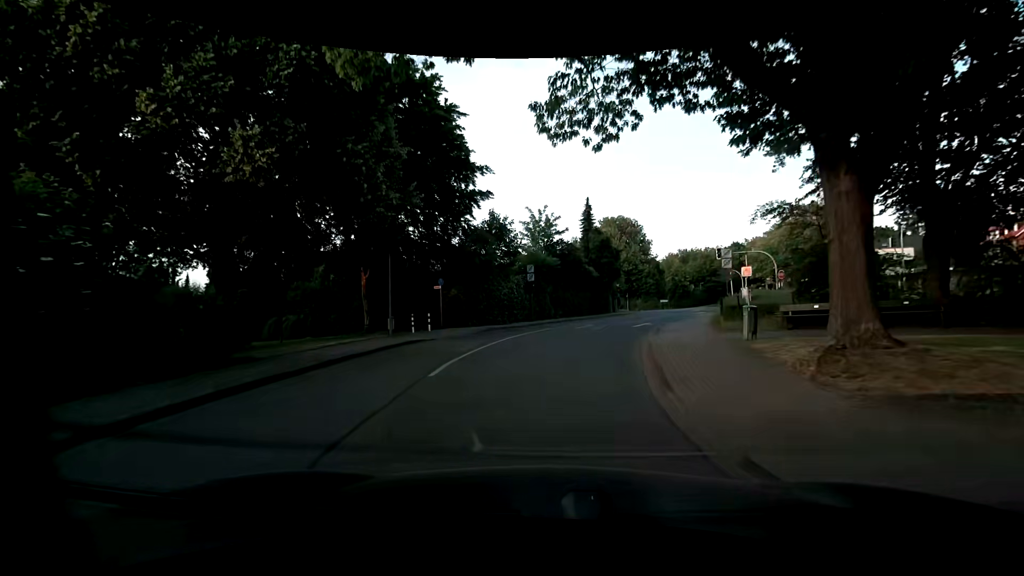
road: residential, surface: asphalt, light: Day
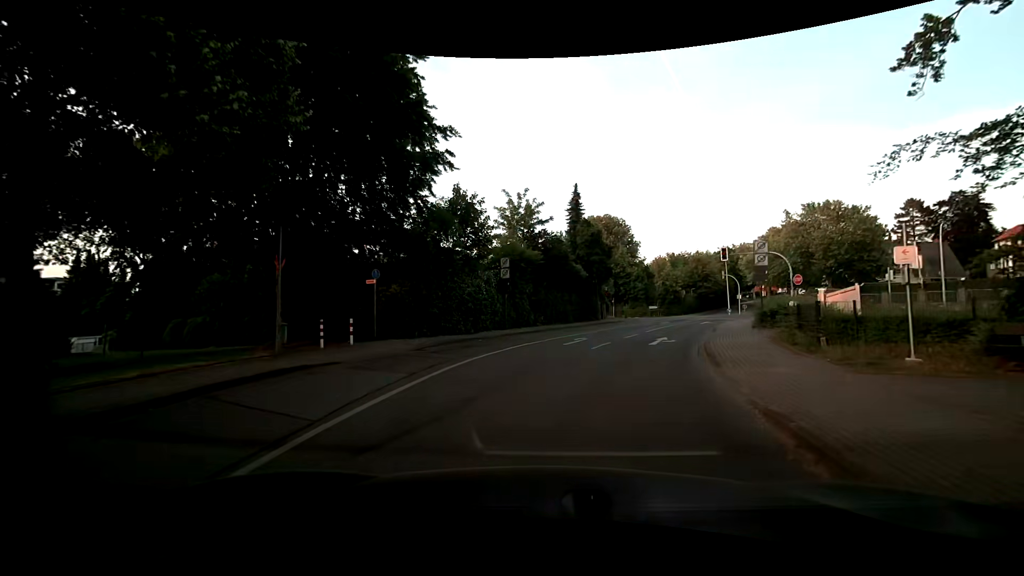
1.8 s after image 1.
(+0.1, +8.5) m; +1°
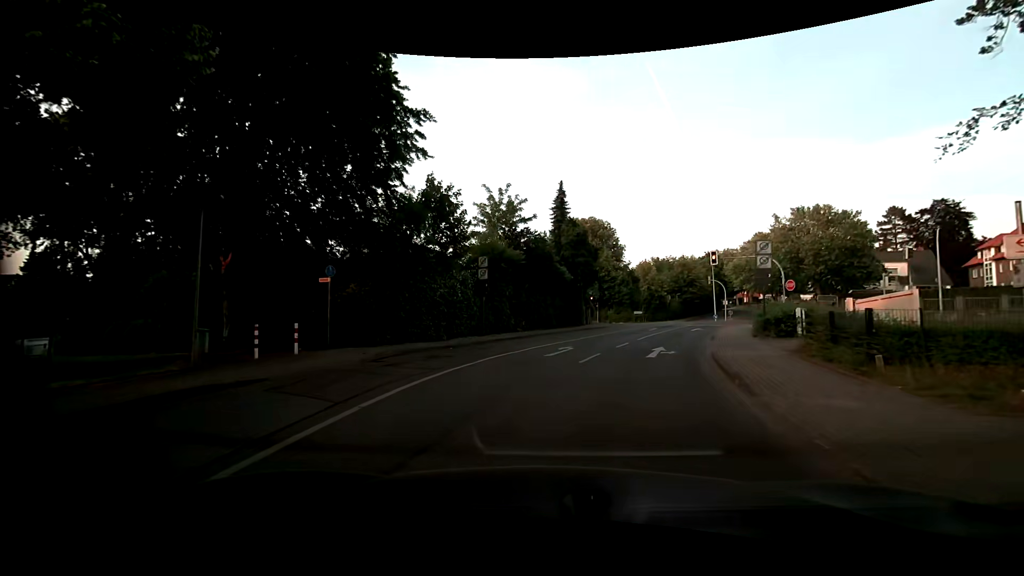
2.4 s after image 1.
(+0.1, +2.7) m; +3°
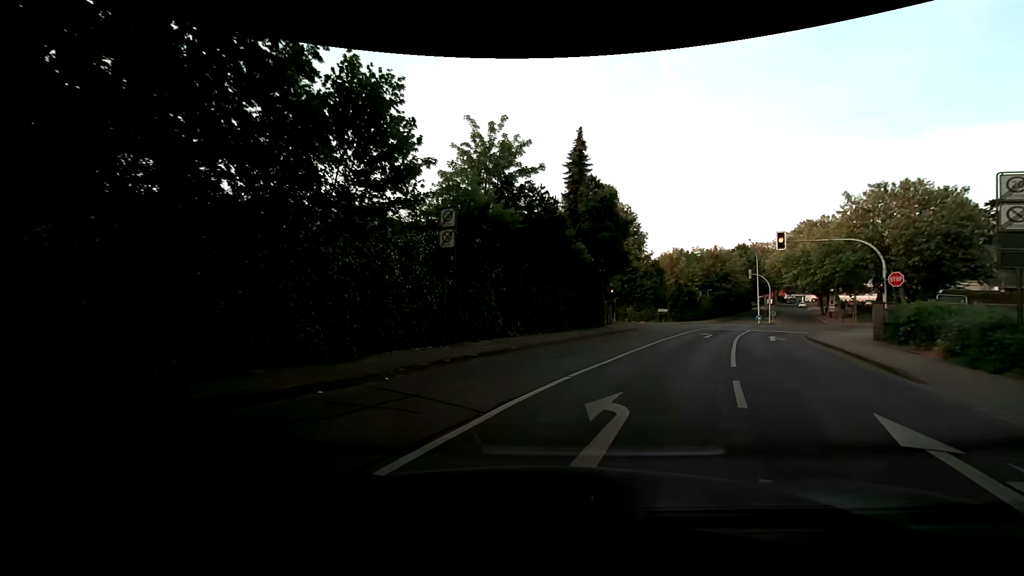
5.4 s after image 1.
(+0.1, +11.7) m; -1°
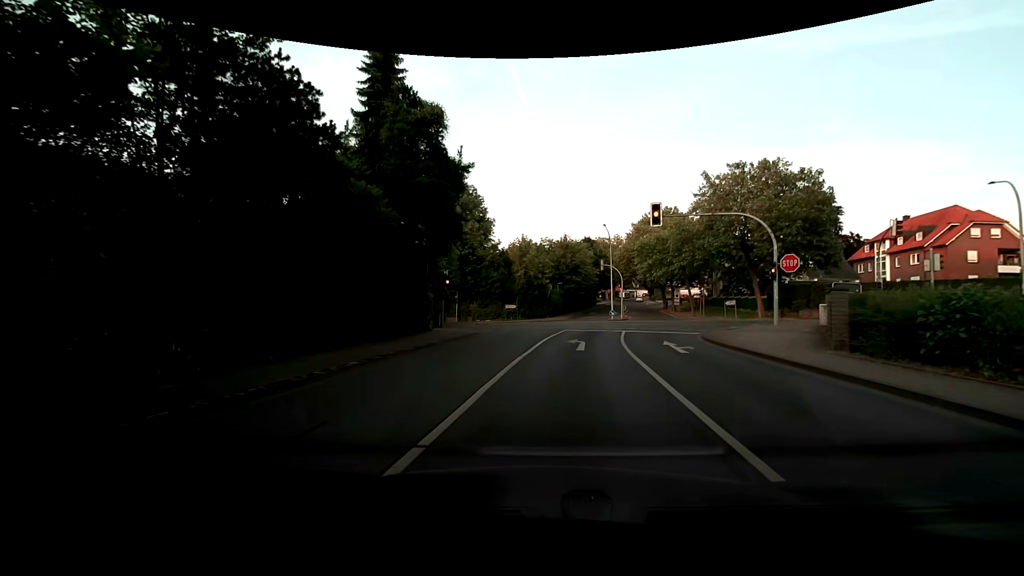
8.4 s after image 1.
(+2.1, +11.9) m; +17°
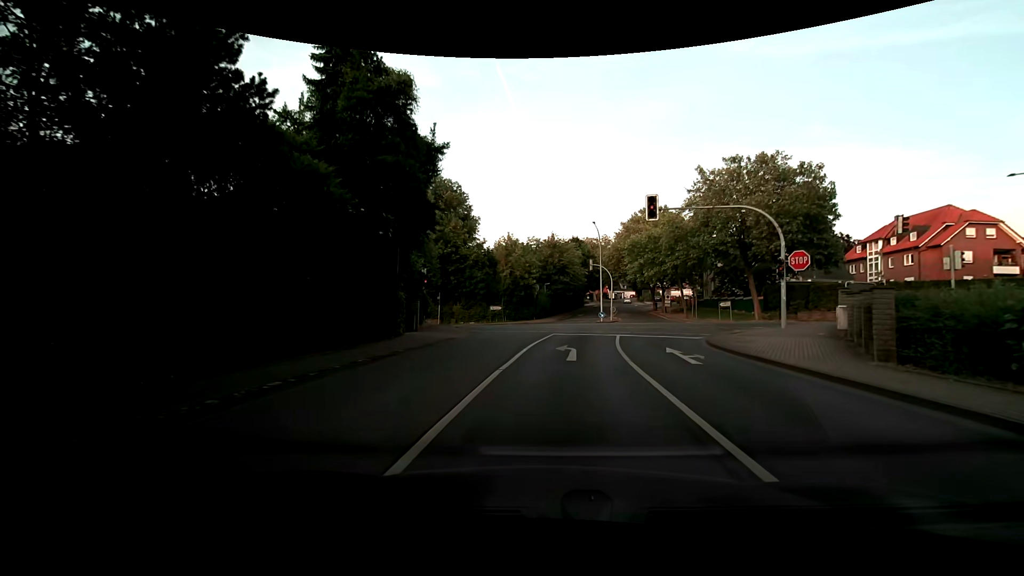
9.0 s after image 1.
(0.0, +2.6) m; +1°
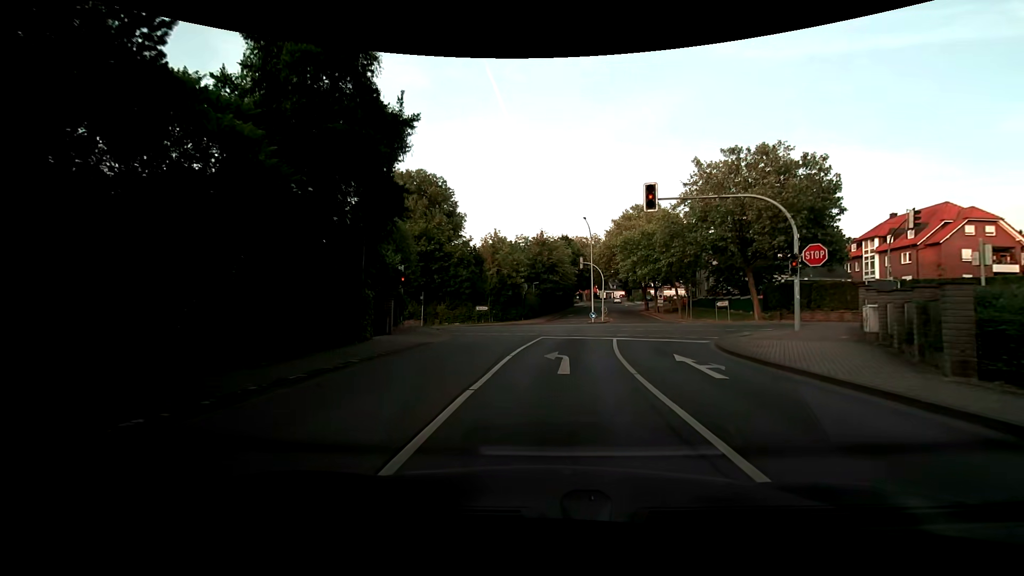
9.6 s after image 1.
(0.0, +2.6) m; +2°
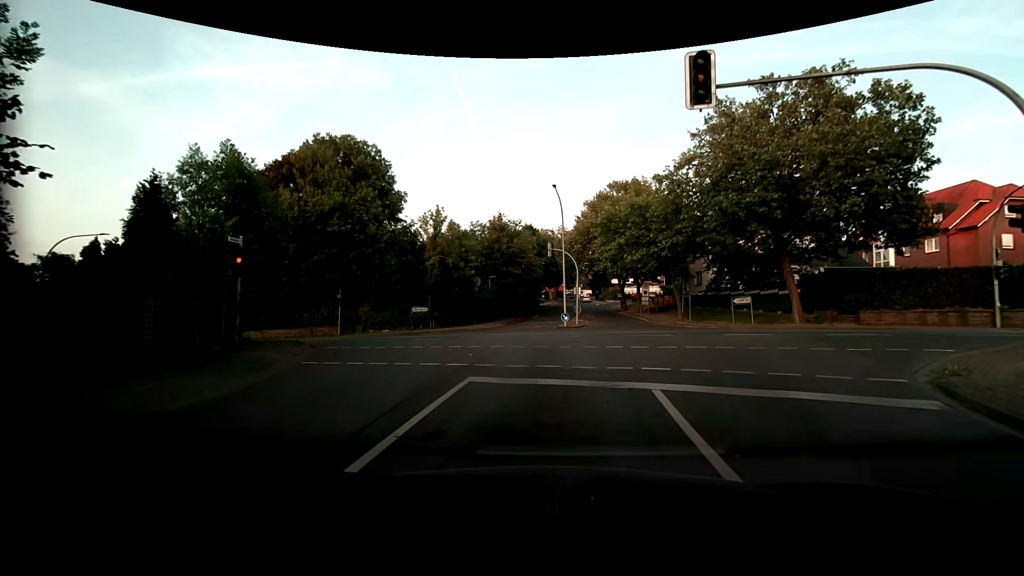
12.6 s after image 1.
(+0.4, +12.4) m; +3°
(0, +10) (0, +20) (-4, +29) (-12, +34) (-22, +38) (-31, +42) (-40, +46) (-50, +49) (-59, +52) (-68, +56) m
